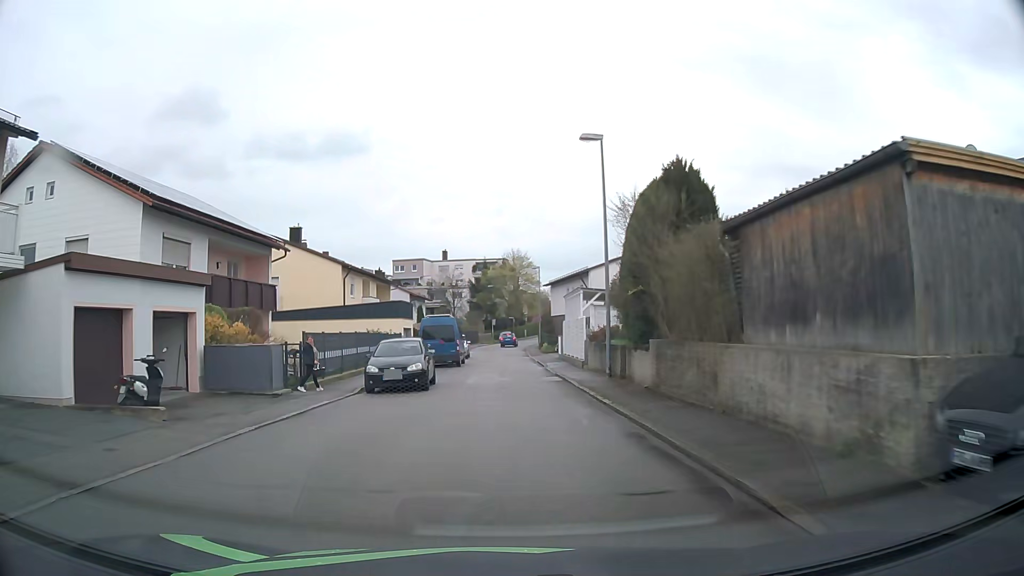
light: Day
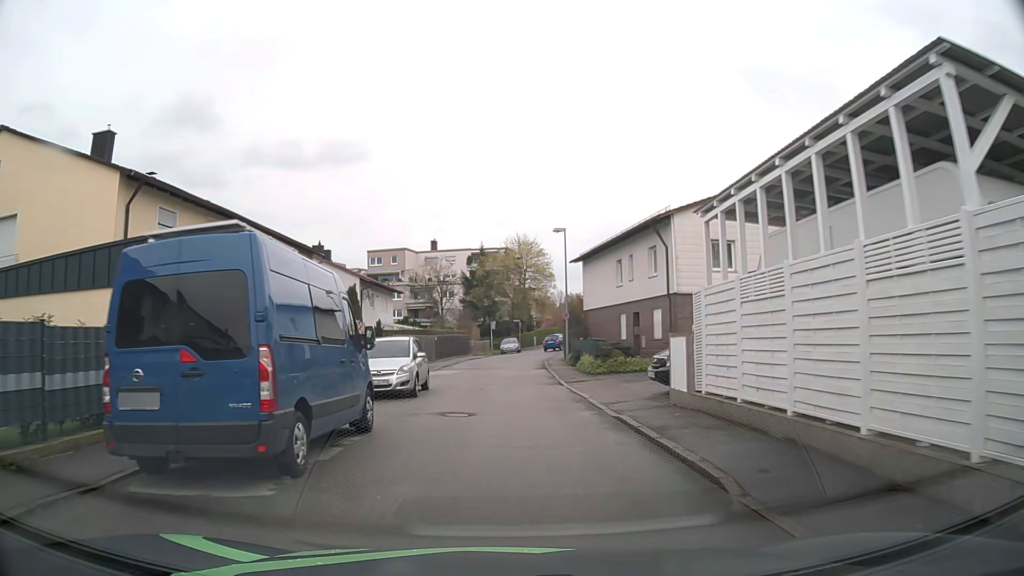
(-0.3, +27.0) m; 0°
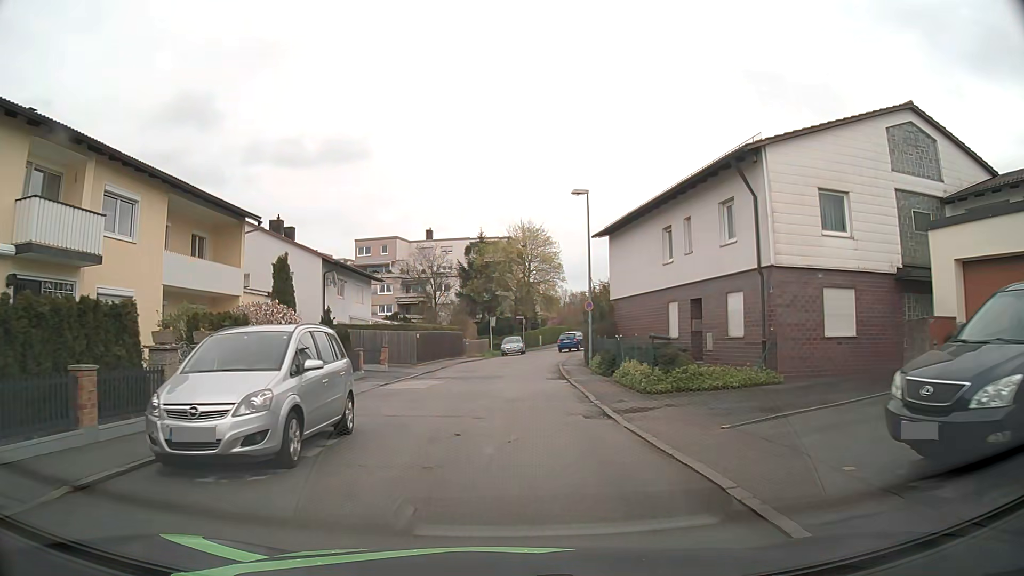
(-0.1, +10.5) m; 0°
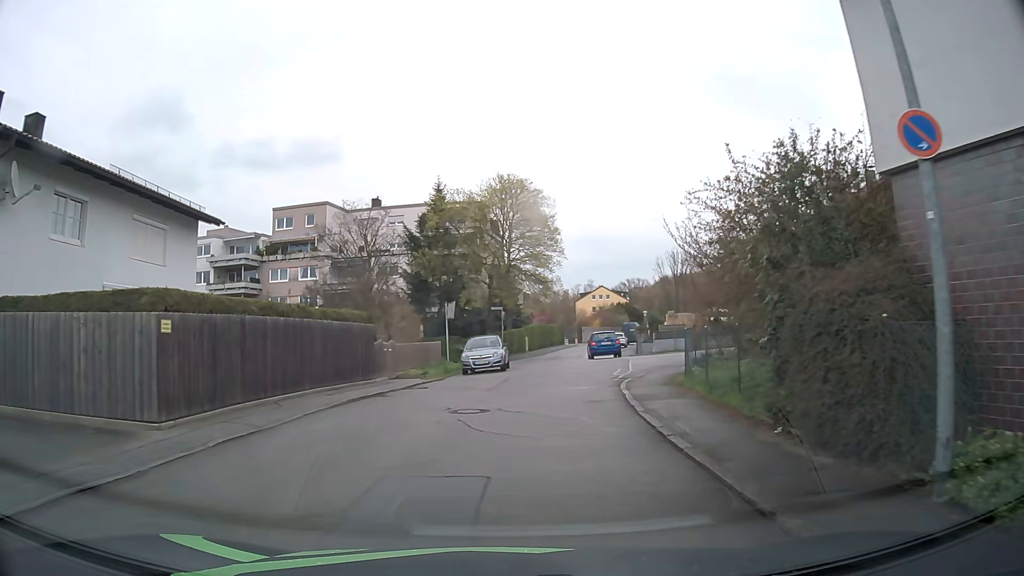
(+0.3, +26.2) m; +1°
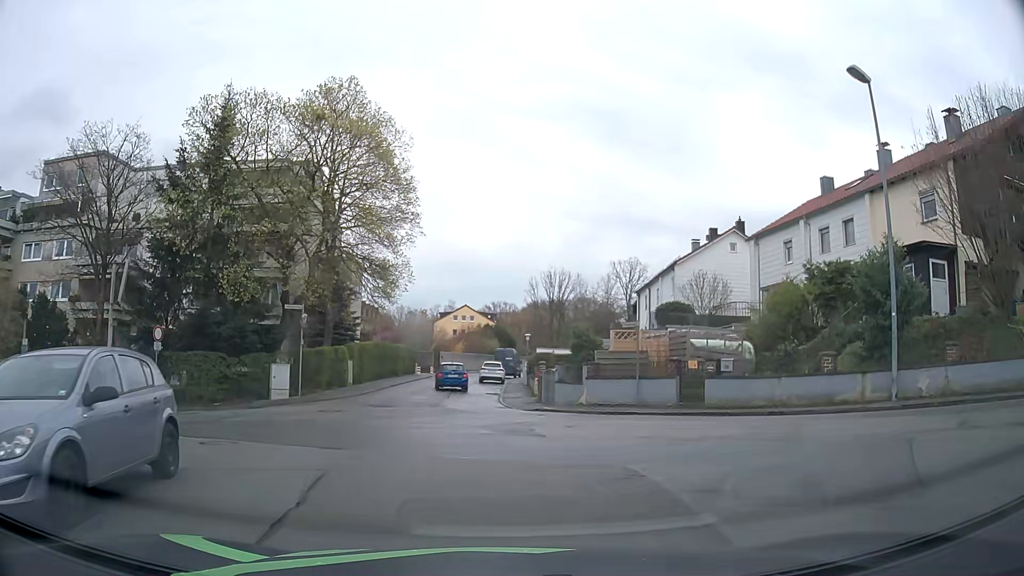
(+2.1, +21.4) m; +12°
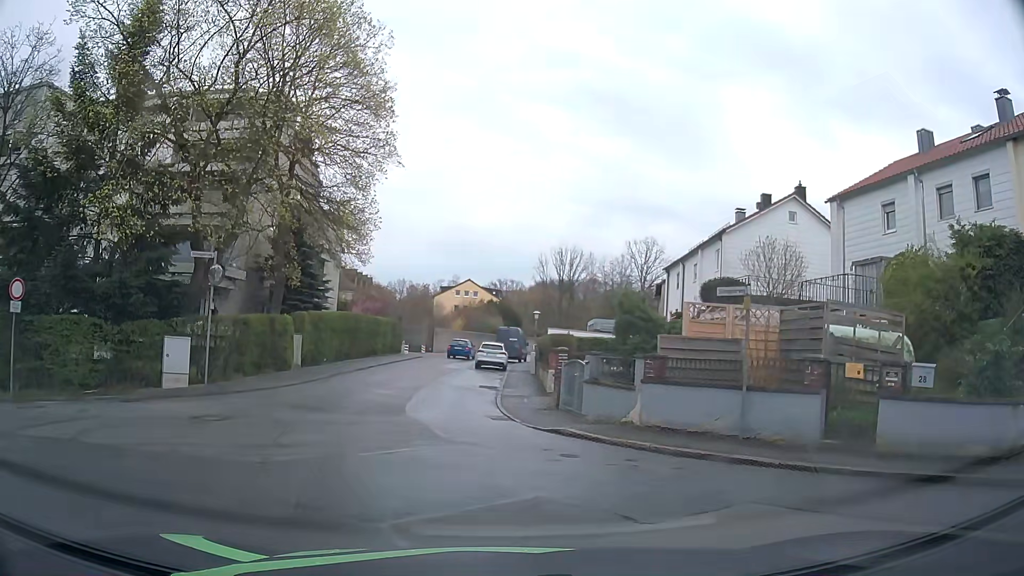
(+0.2, +8.9) m; -1°
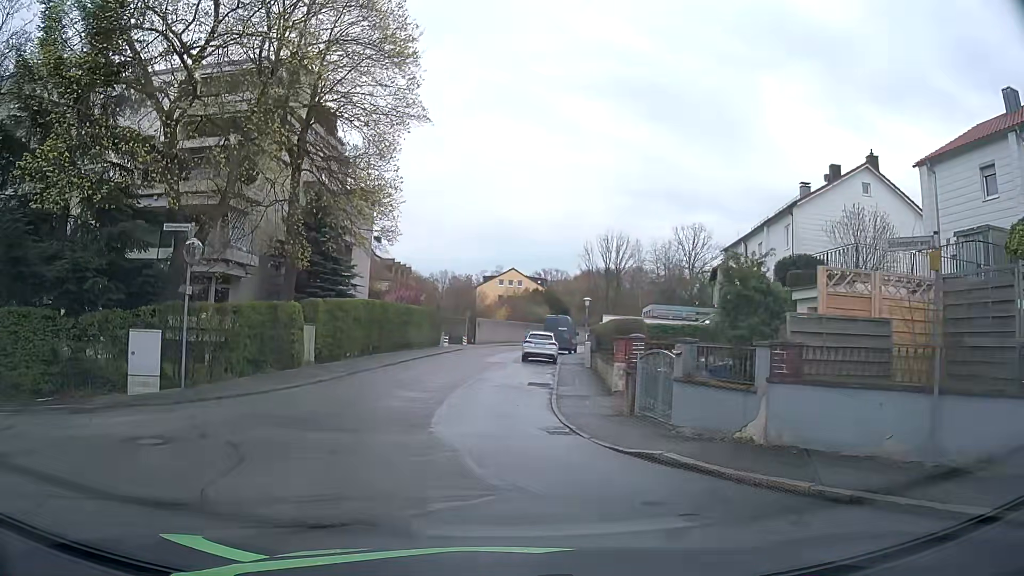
(-0.1, +4.4) m; -2°
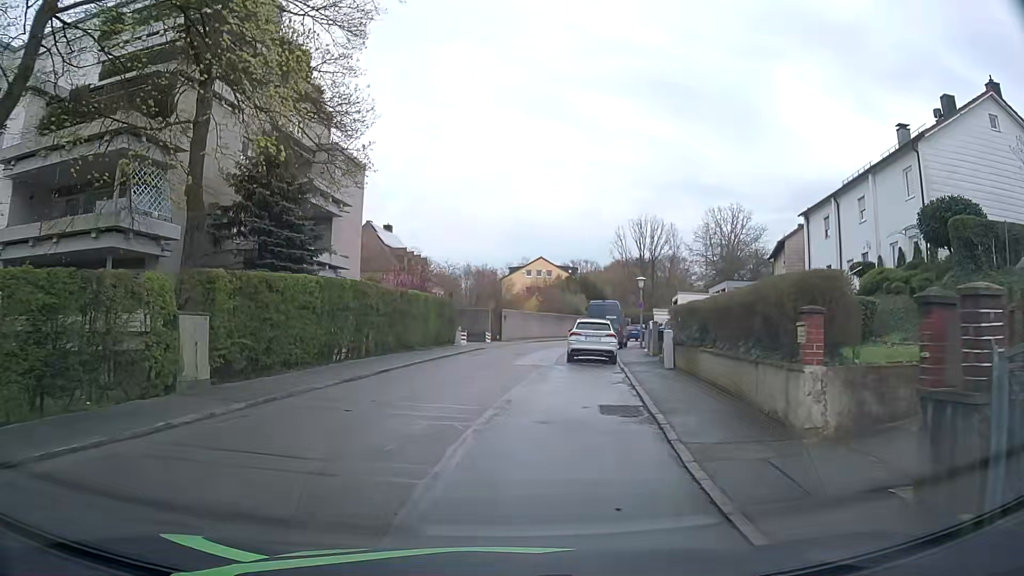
(-0.3, +10.1) m; -3°
(0, +10) (0, +20) (+1, +30) (+2, +40) (+5, +49) (+9, +59) (+14, +67) (+19, +76) (+25, +84) (+31, +92) m
